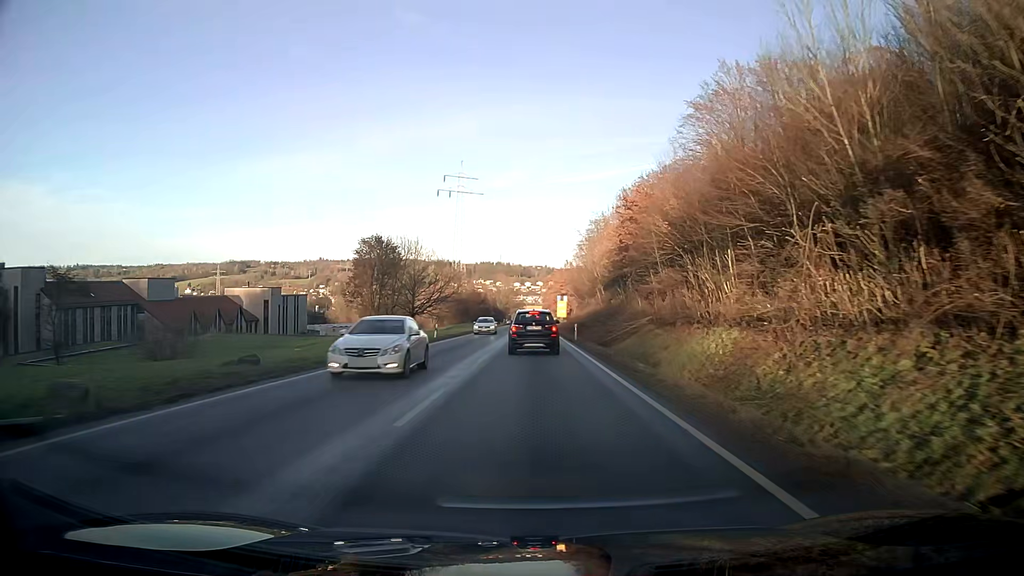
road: primary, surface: asphalt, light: Day
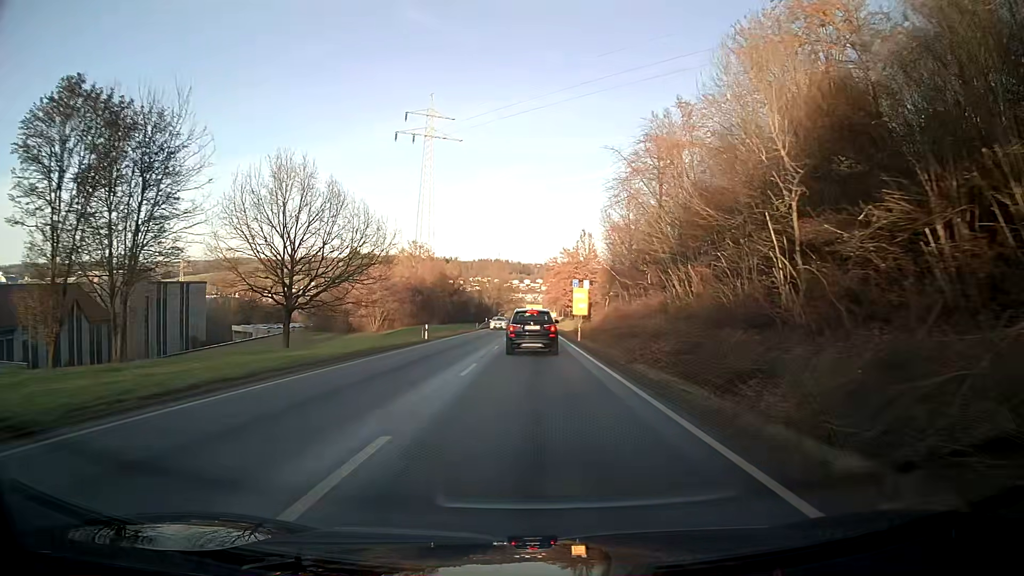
(-0.1, +52.7) m; 0°
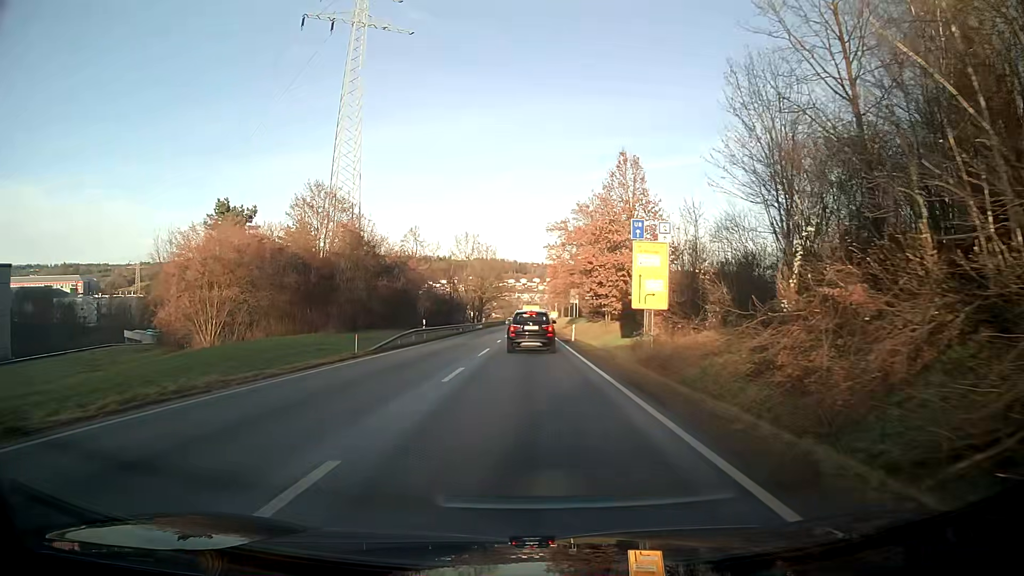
(+0.1, +49.2) m; 0°
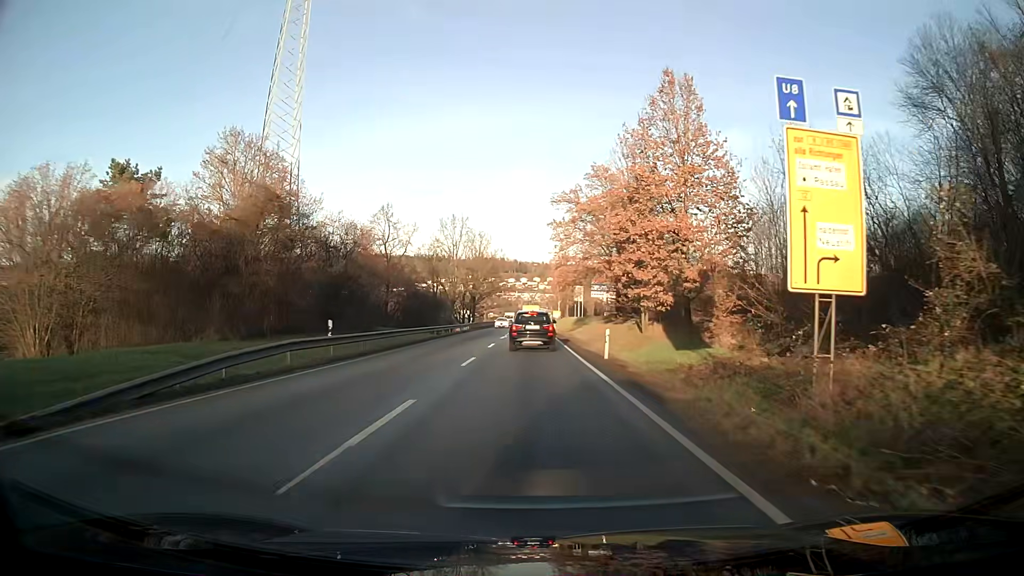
(0.0, +19.0) m; 0°
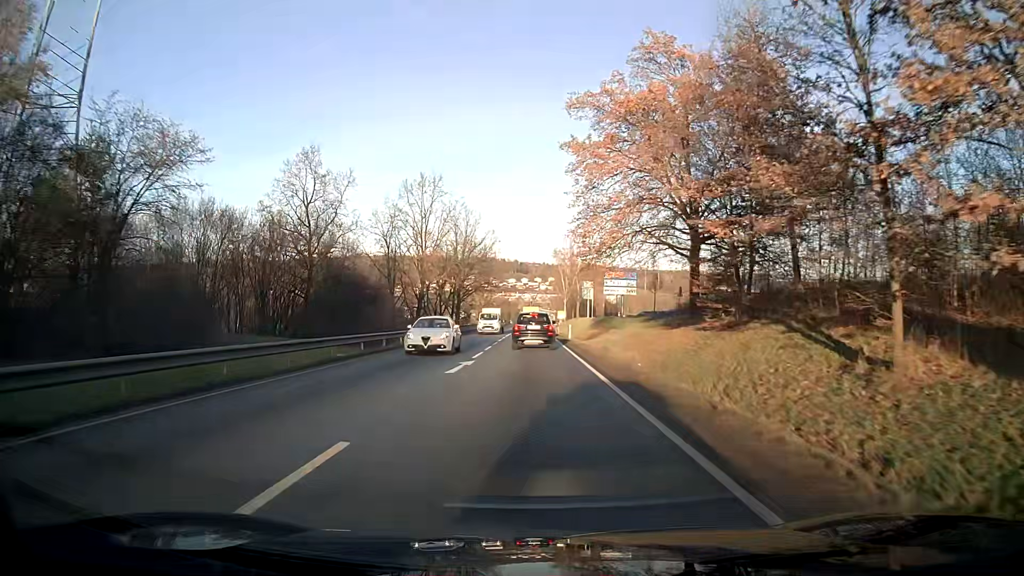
(0.0, +27.9) m; 0°
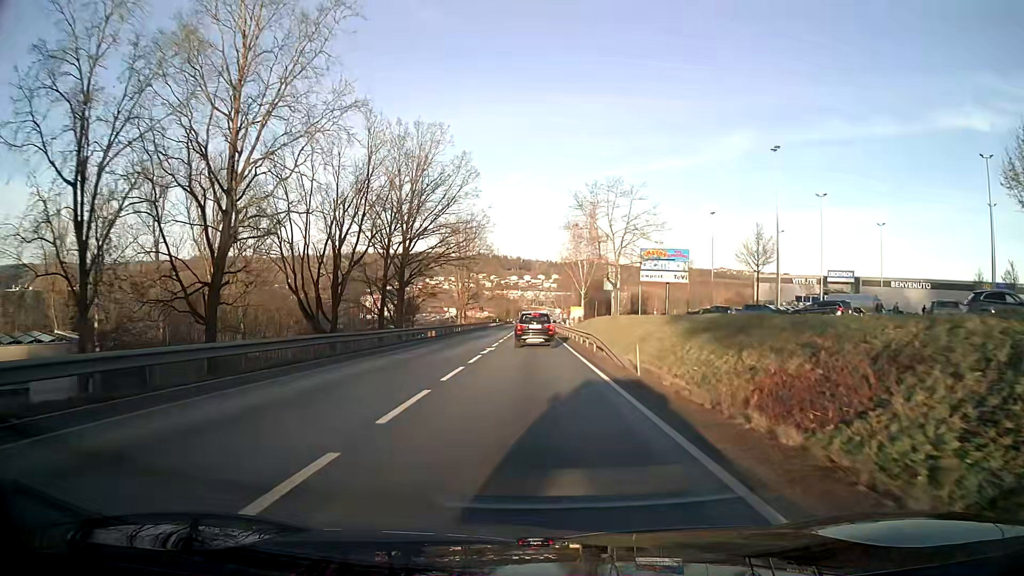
(-0.1, +44.5) m; 0°
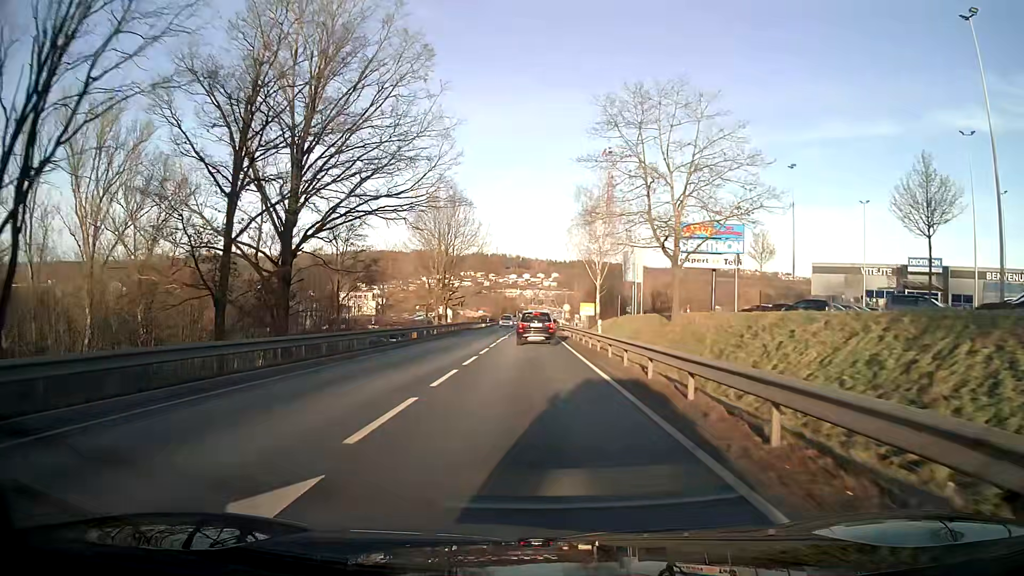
(0.0, +25.6) m; 0°
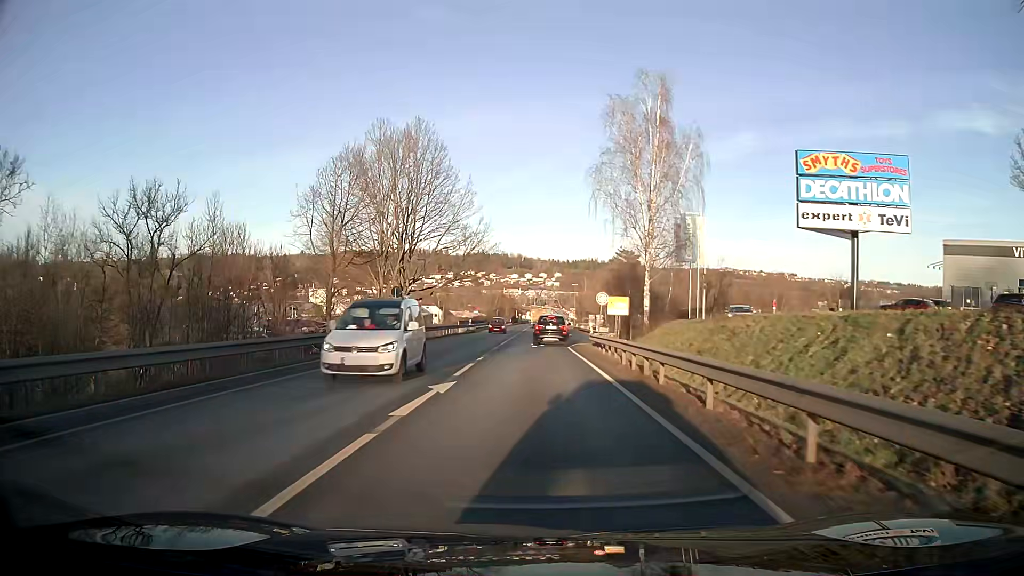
(0.0, +32.8) m; 0°
(0, +10) (0, +20) (0, +30) (+1, +40) (+2, +50) (+3, +60) (+4, +70) (+4, +80) (+4, +90) (+4, +100) m
